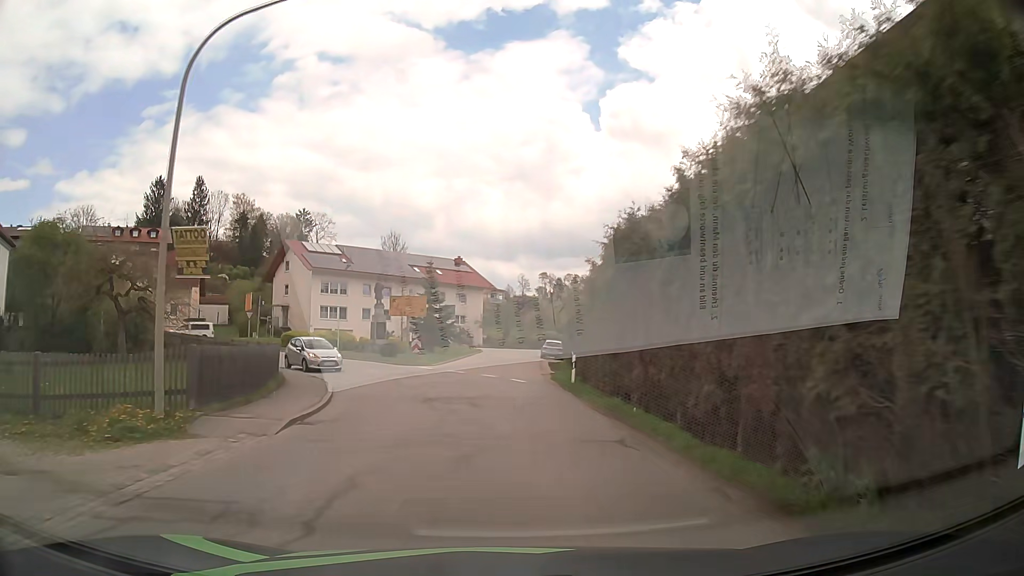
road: tertiary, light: Day
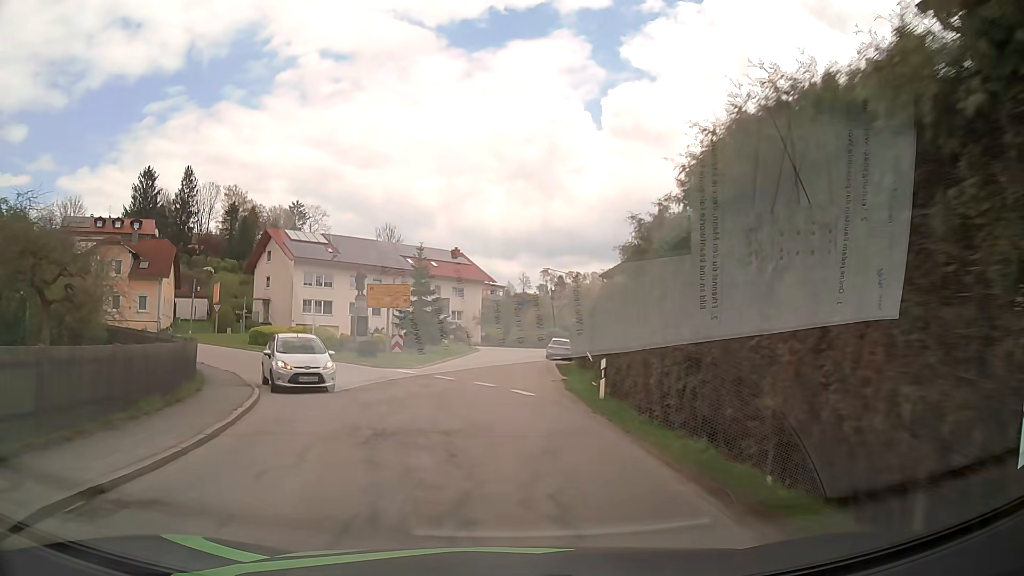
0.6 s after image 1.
(0.0, +6.3) m; +1°
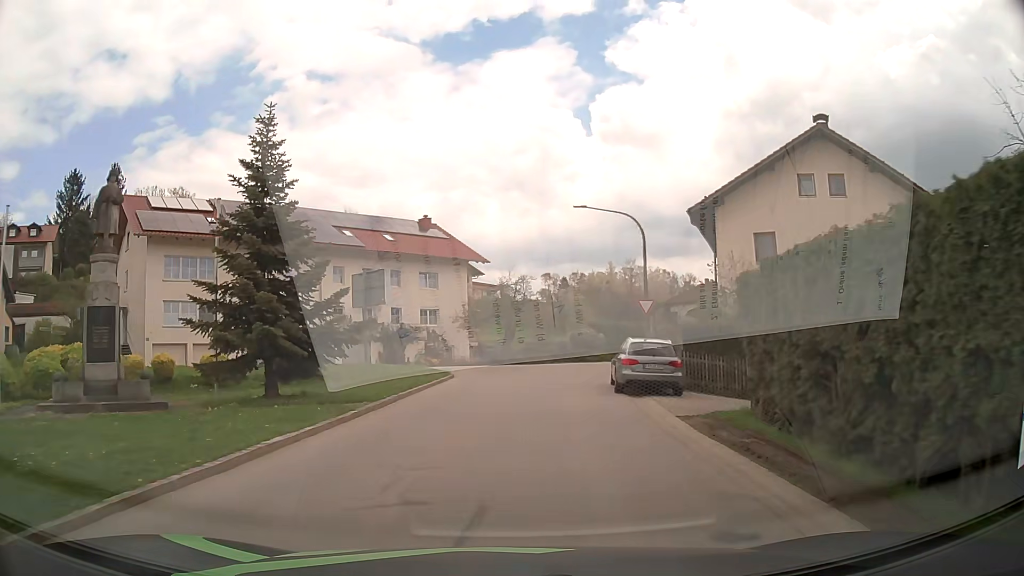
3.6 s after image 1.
(-0.1, +27.8) m; 0°
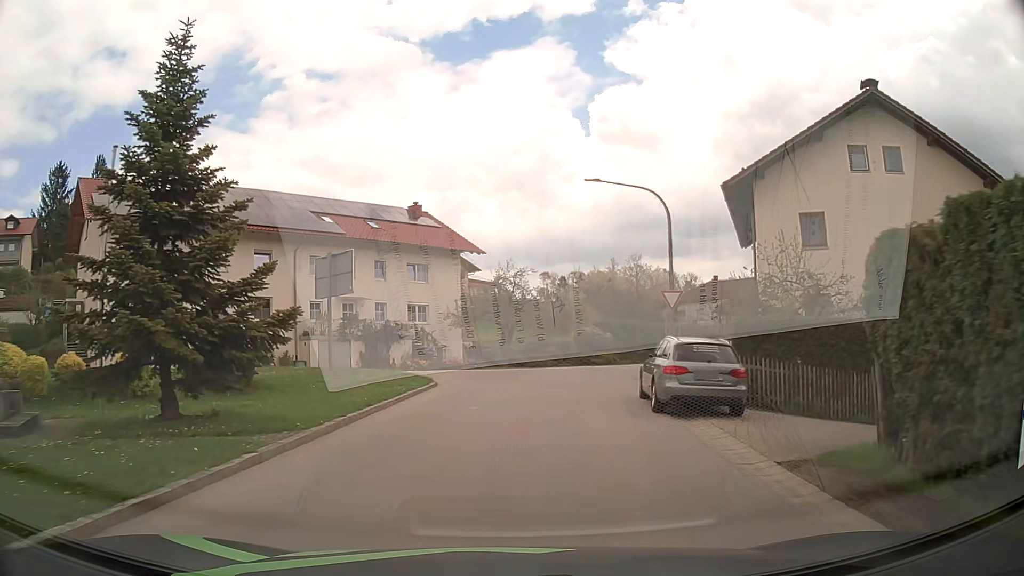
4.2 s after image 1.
(0.0, +4.8) m; 0°
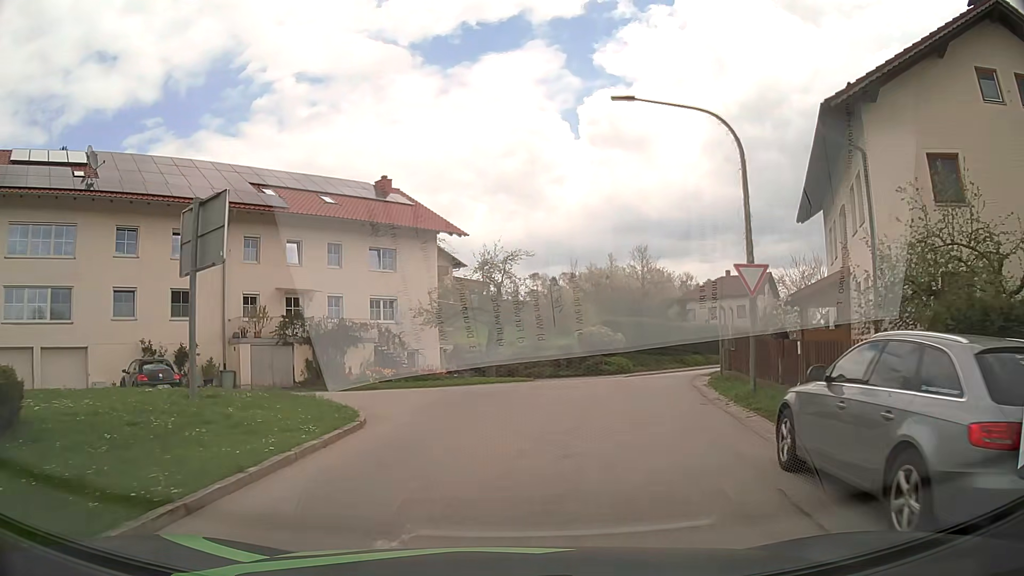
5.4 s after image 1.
(+0.1, +8.7) m; +1°
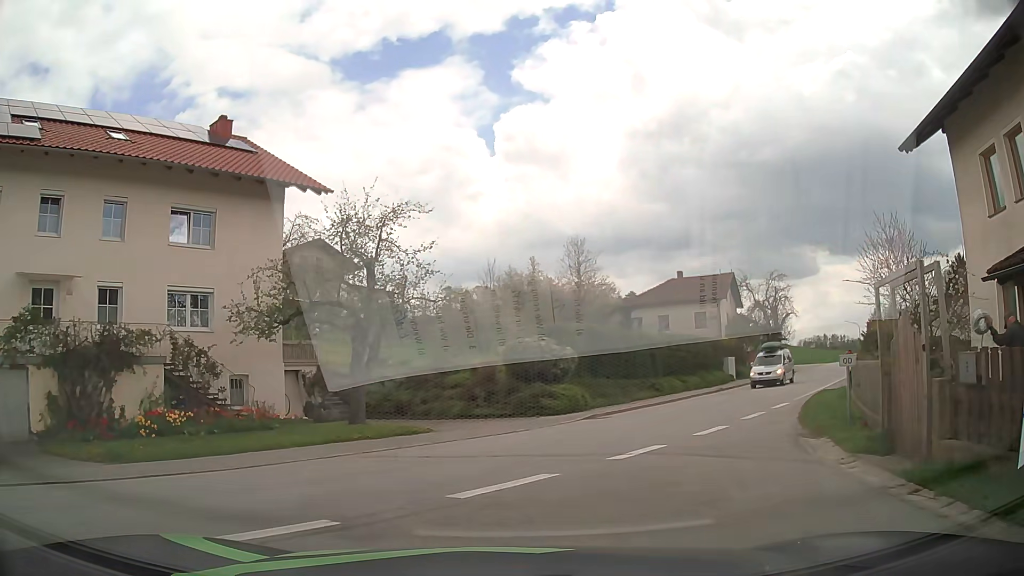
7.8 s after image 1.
(+0.7, +13.6) m; +8°
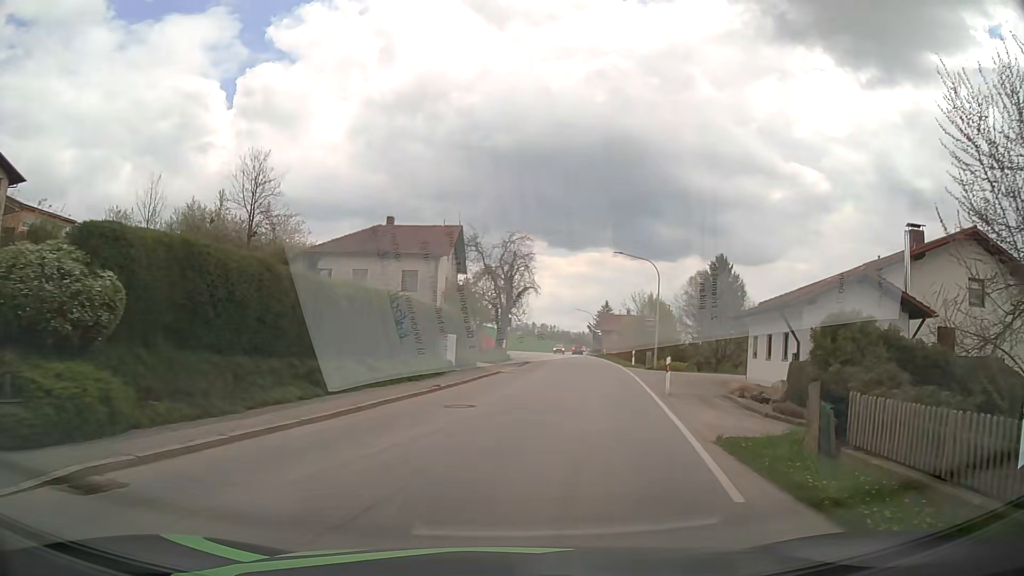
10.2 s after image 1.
(+3.2, +15.0) m; +25°
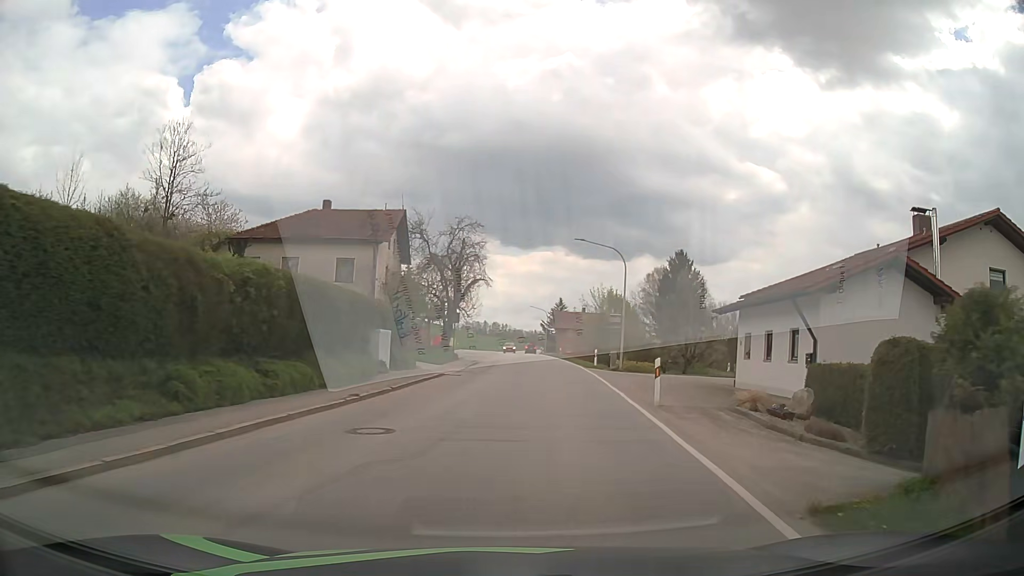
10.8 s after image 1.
(+0.1, +5.0) m; +3°
(0, +10) (+1, +20) (+2, +30) (+3, +40) (+3, +50) (+3, +60) (+3, +70) (+3, +80) (+3, +90) (+3, +100) m
